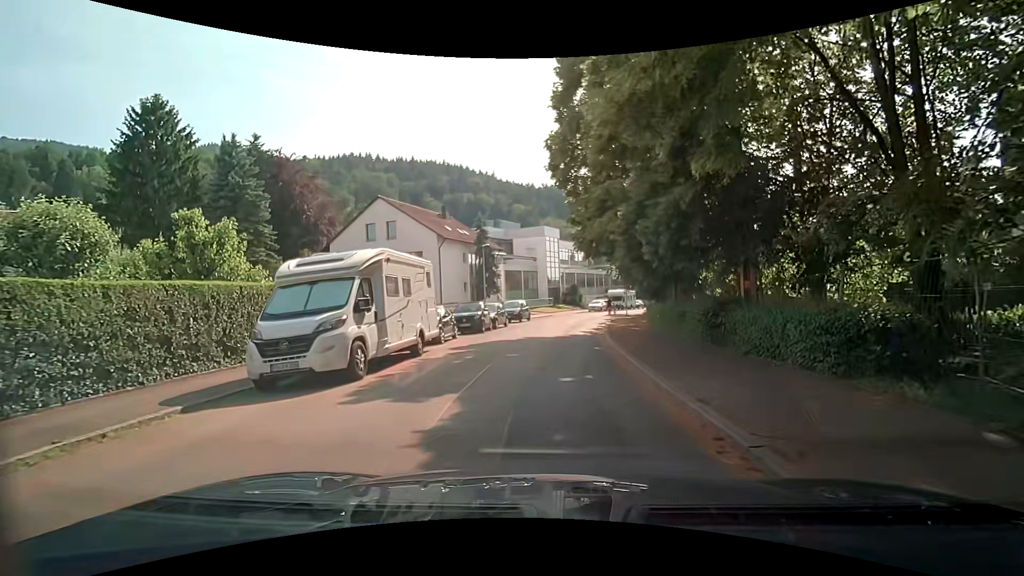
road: unclassified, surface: asphalt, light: Day
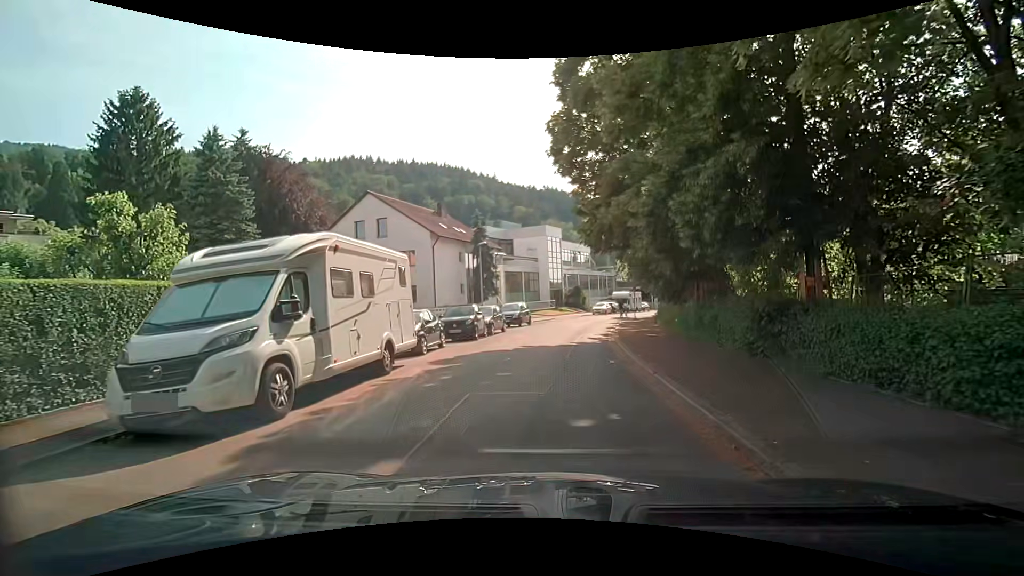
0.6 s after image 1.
(0.0, +3.0) m; +1°
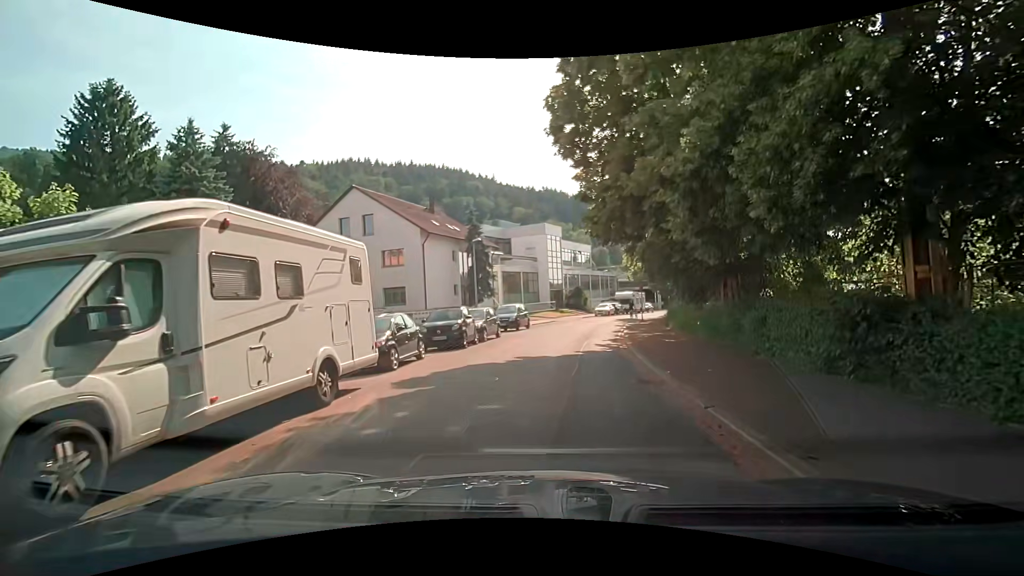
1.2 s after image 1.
(0.0, +3.0) m; -1°
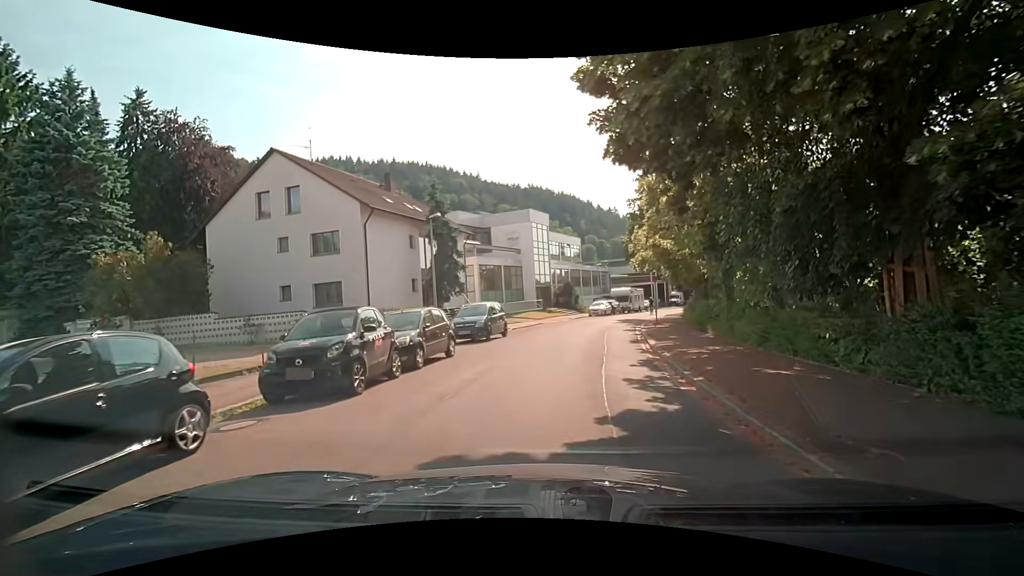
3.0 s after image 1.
(+0.1, +9.0) m; +2°
(0, +10) (+2, +20) (+3, +30) (+6, +39) (+9, +49) (+12, +58) (+17, +67) (+21, +76) (+26, +85) (+32, +93) m
